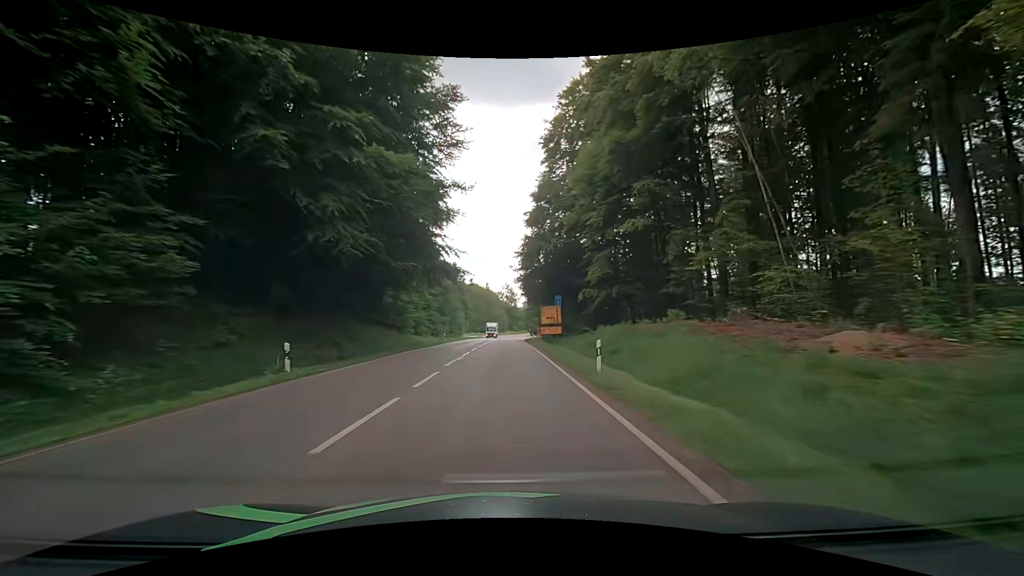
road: secondary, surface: asphalt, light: Day
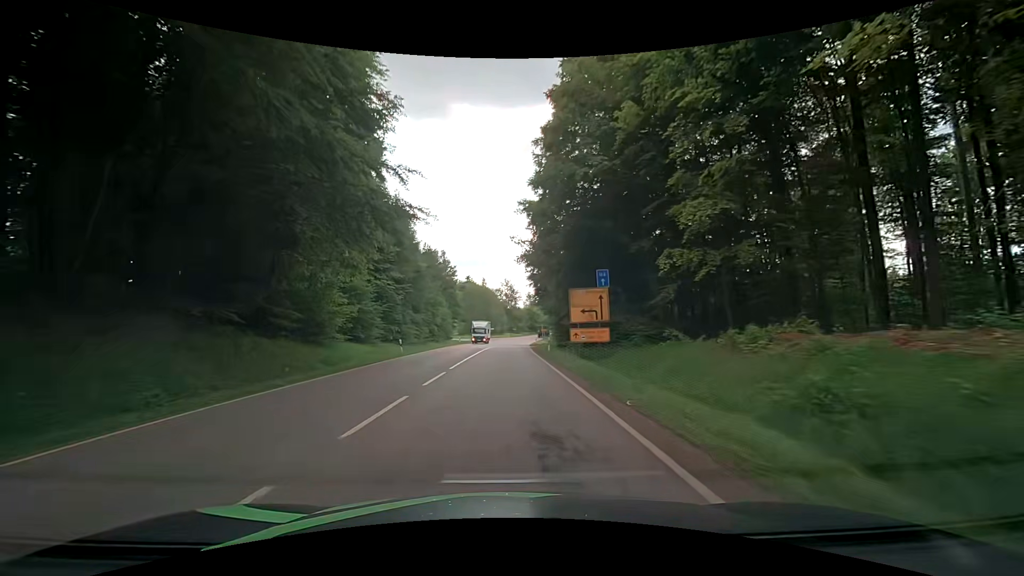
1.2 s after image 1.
(+0.1, +22.9) m; 0°
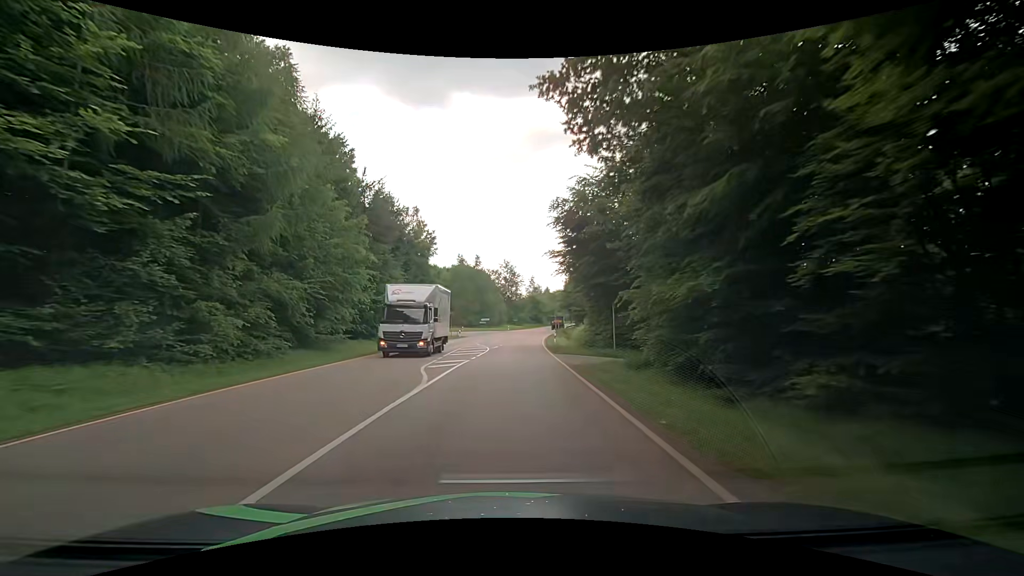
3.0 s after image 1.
(0.0, +32.6) m; 0°
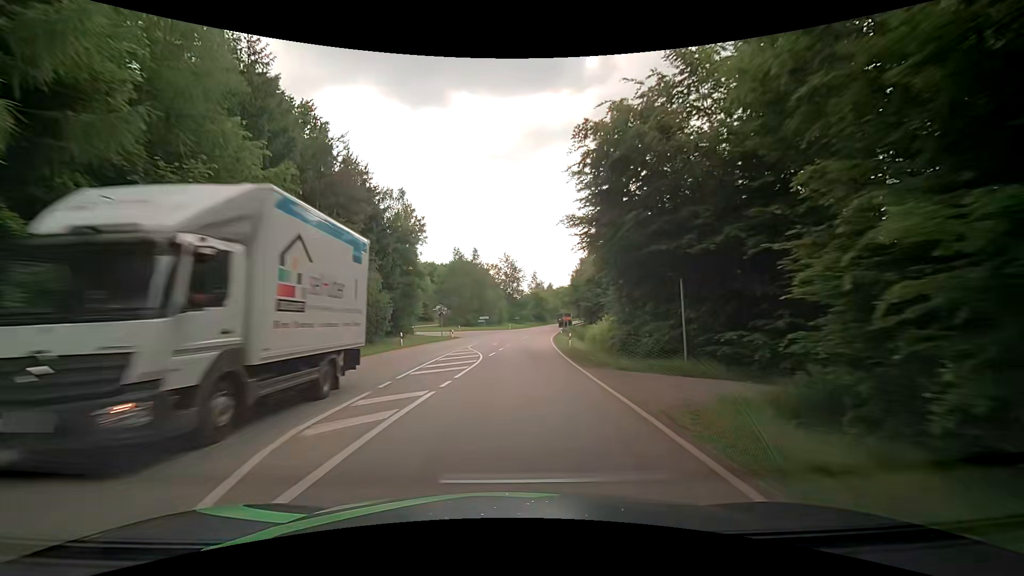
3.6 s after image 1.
(+0.1, +10.2) m; 0°
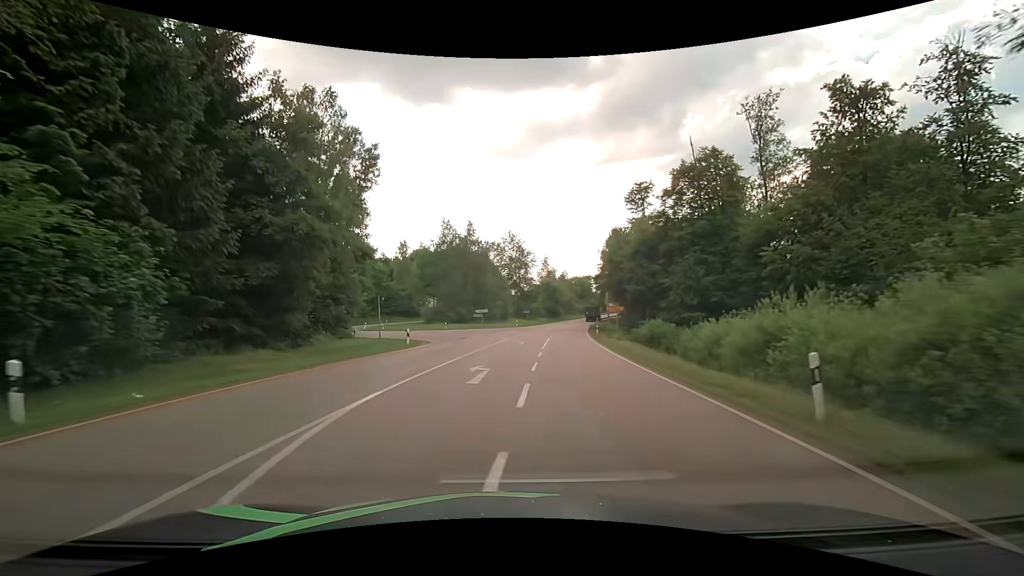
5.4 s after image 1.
(0.0, +27.7) m; -1°
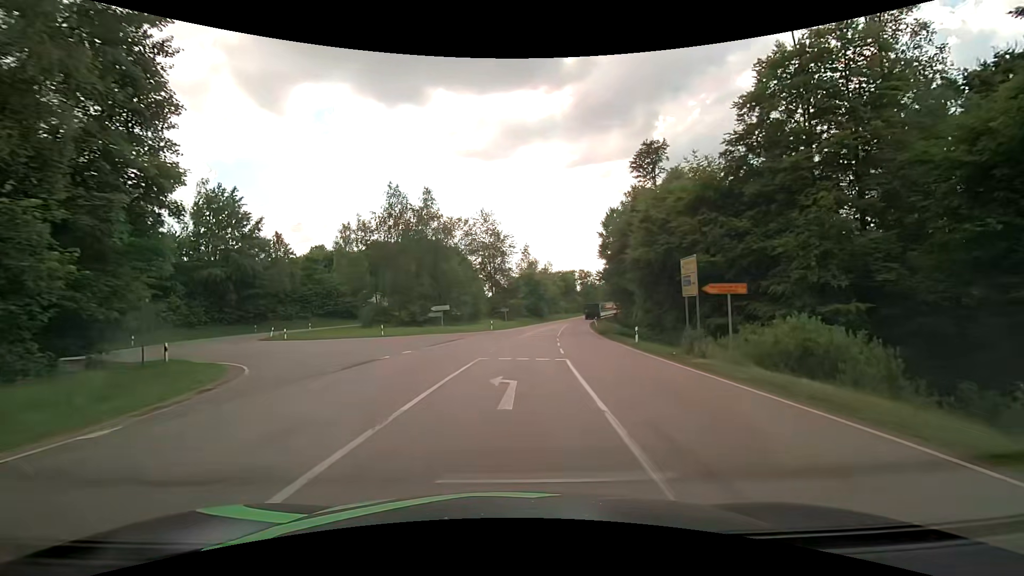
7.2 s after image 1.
(+0.4, +23.0) m; +3°
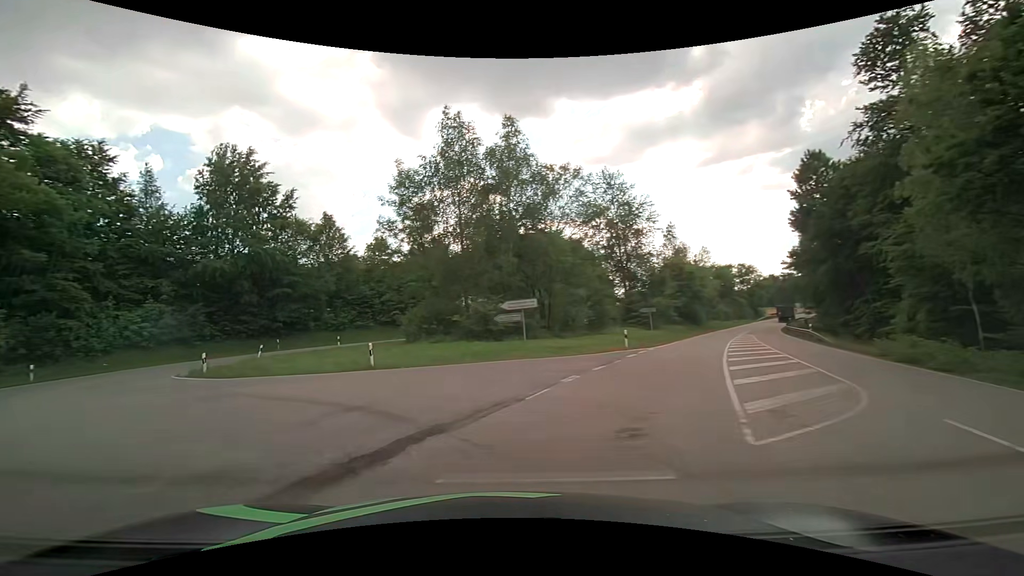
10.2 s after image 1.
(-0.2, +26.6) m; -14°
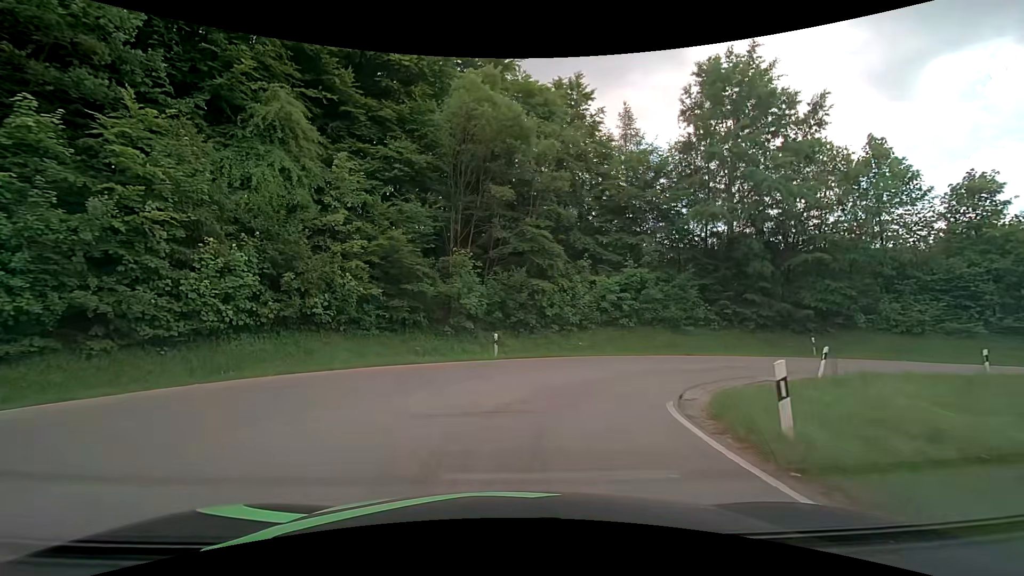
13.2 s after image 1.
(-10.1, +17.1) m; -50°
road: tertiary
(+1, +10) (+6, +18) (+15, +22) (+25, +22) (+35, +21) (+45, +20) (+55, +19) (+65, +19) (+75, +20) (+85, +22) m
